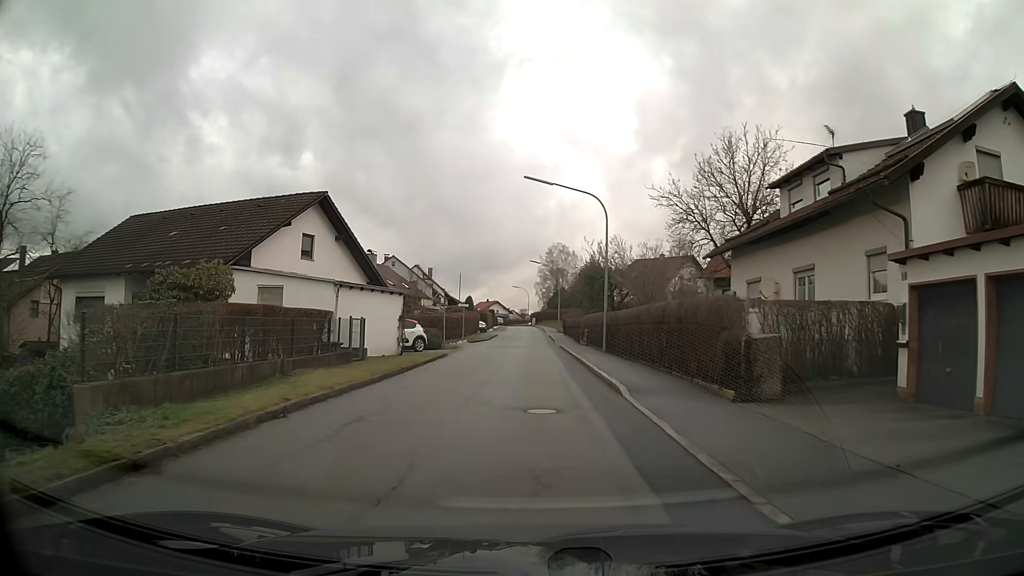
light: Day
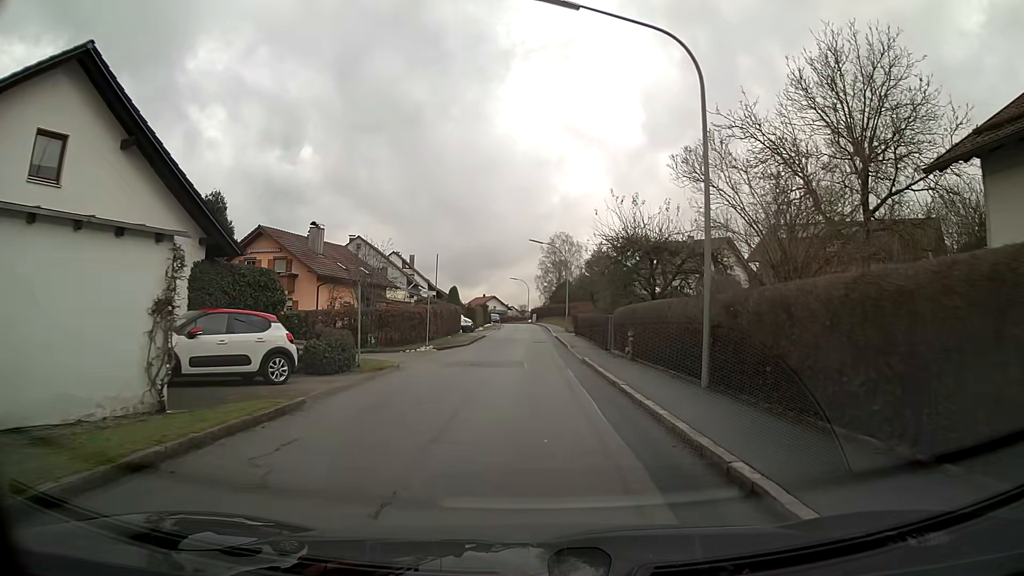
(0.0, +17.3) m; 0°
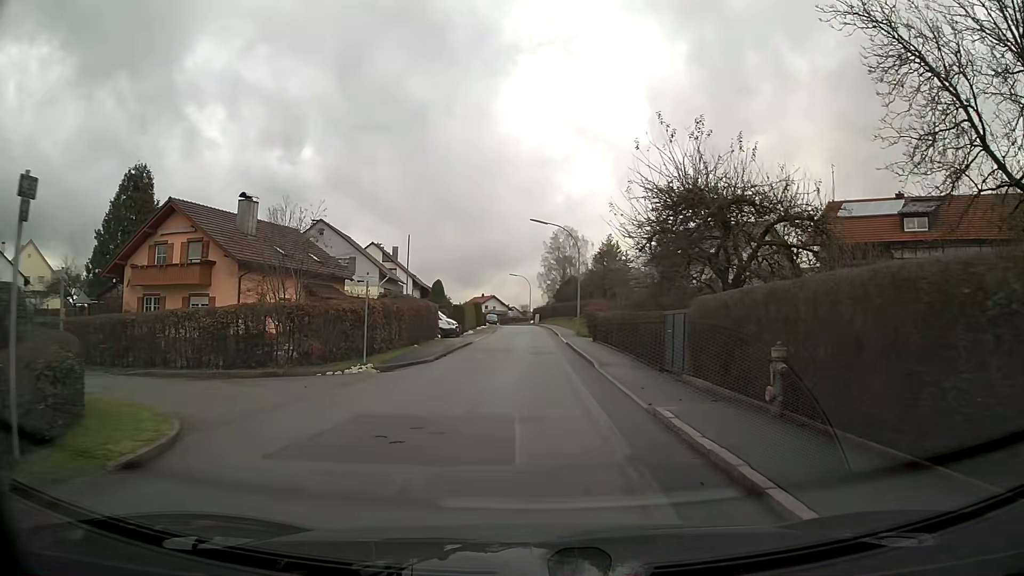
(0.0, +12.8) m; 0°
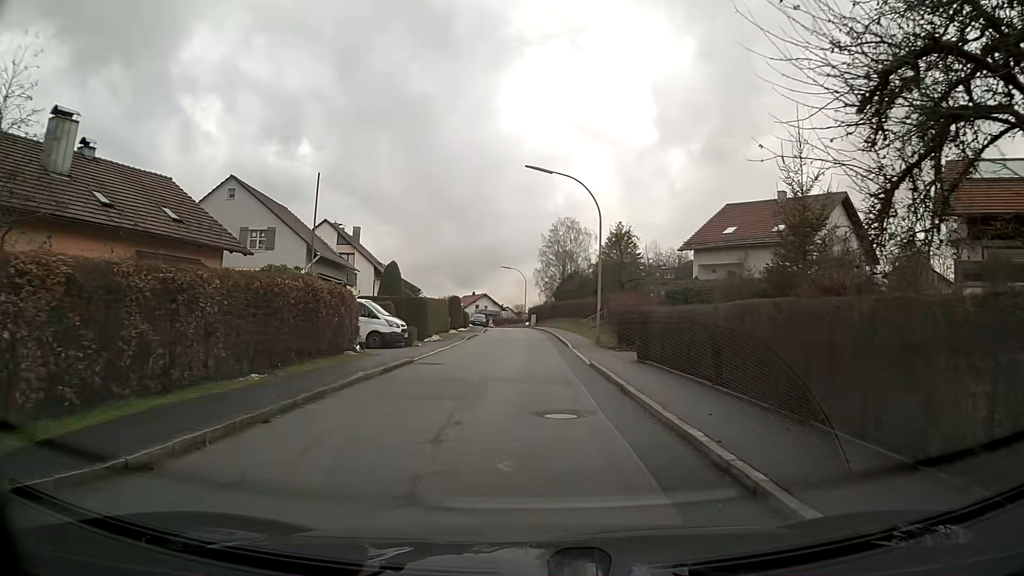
(0.0, +17.0) m; 0°
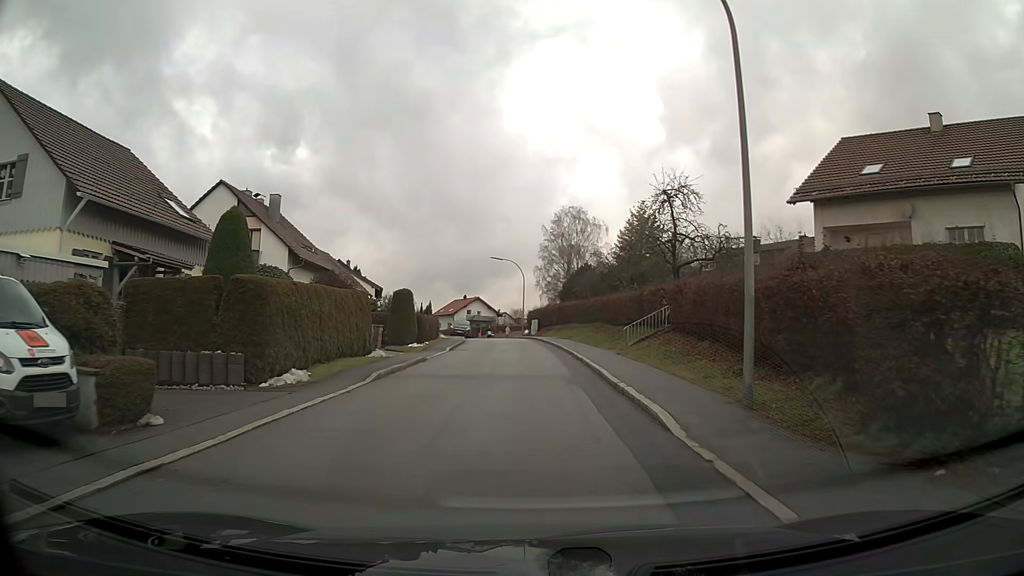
(0.0, +21.4) m; 0°
